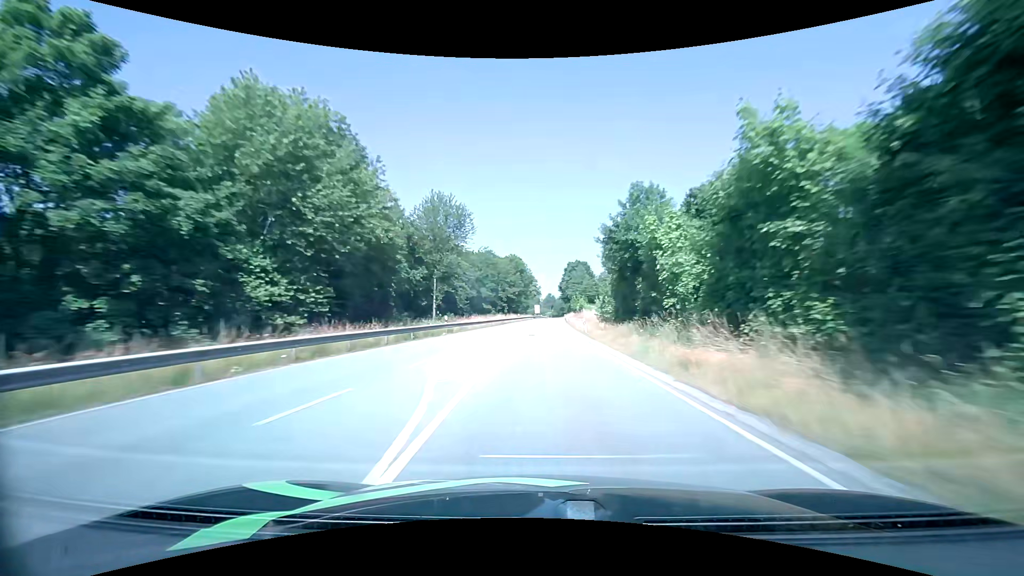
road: primary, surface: asphalt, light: Day
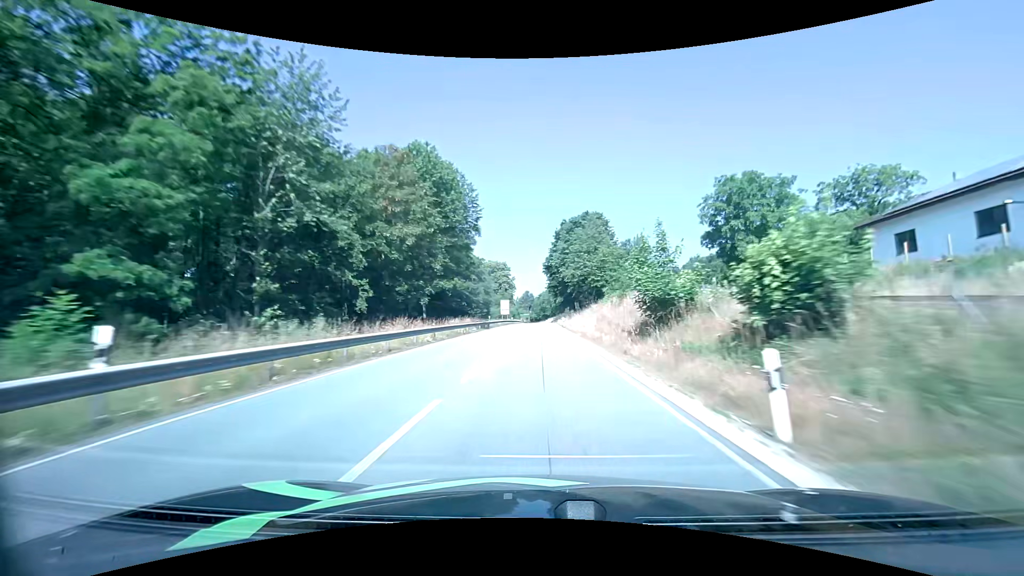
(+1.8, +80.7) m; +2°
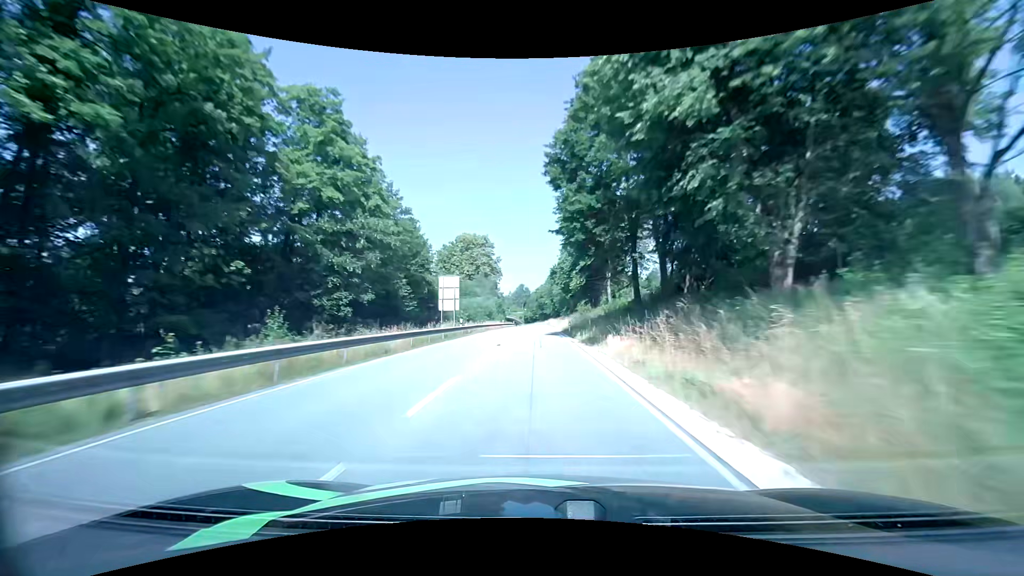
(+0.6, +63.3) m; 0°
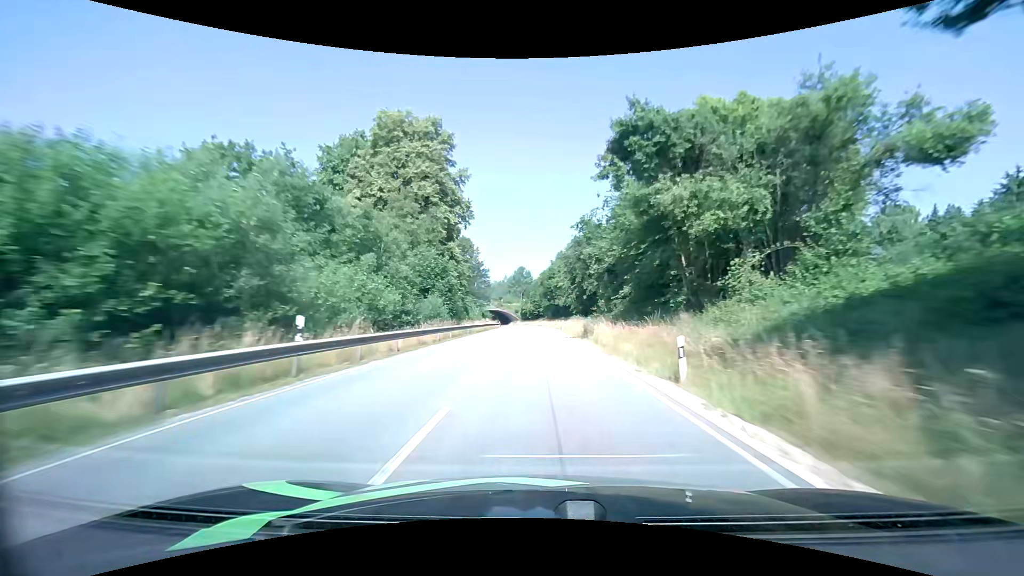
(-0.7, +76.3) m; 0°
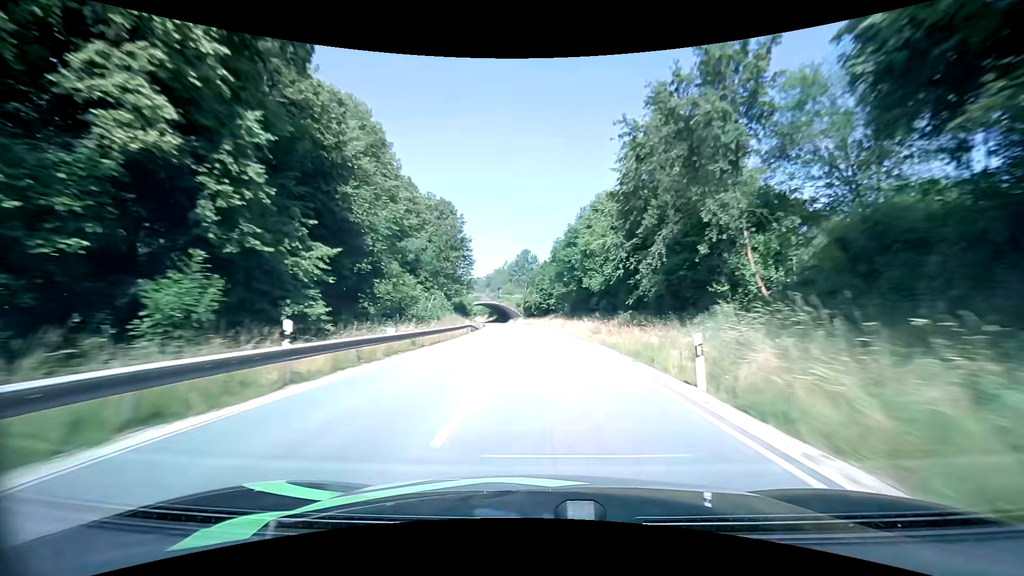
(-0.1, +45.1) m; -1°
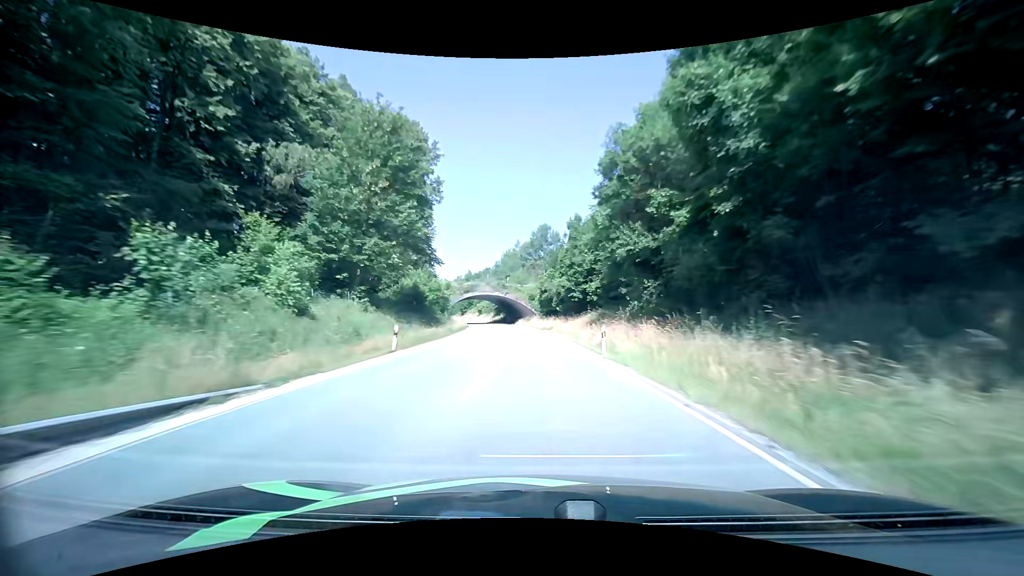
(-0.4, +44.8) m; -2°
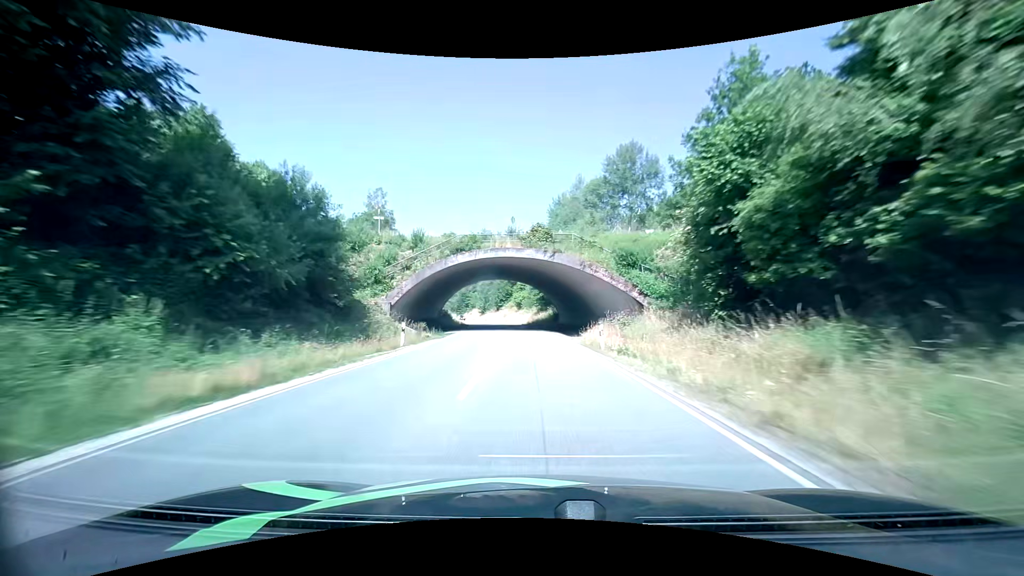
(-3.4, +59.6) m; -7°
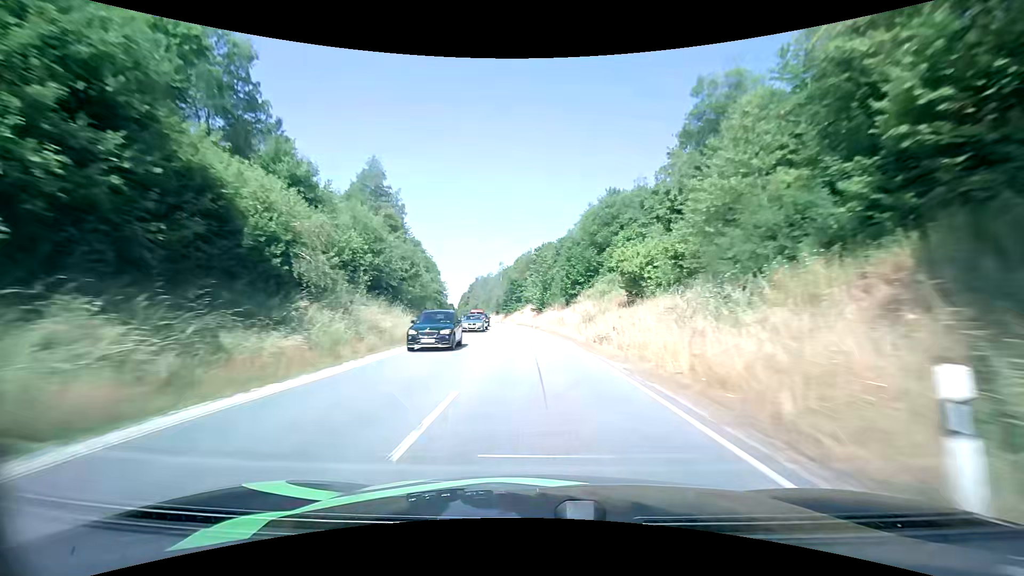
(-4.5, +74.6) m; -8°
(0, +10) (0, +20) (-1, +30) (-2, +40) (-3, +50) (-4, +60) (-5, +70) (-7, +80) (-8, +89) (-10, +99) m
